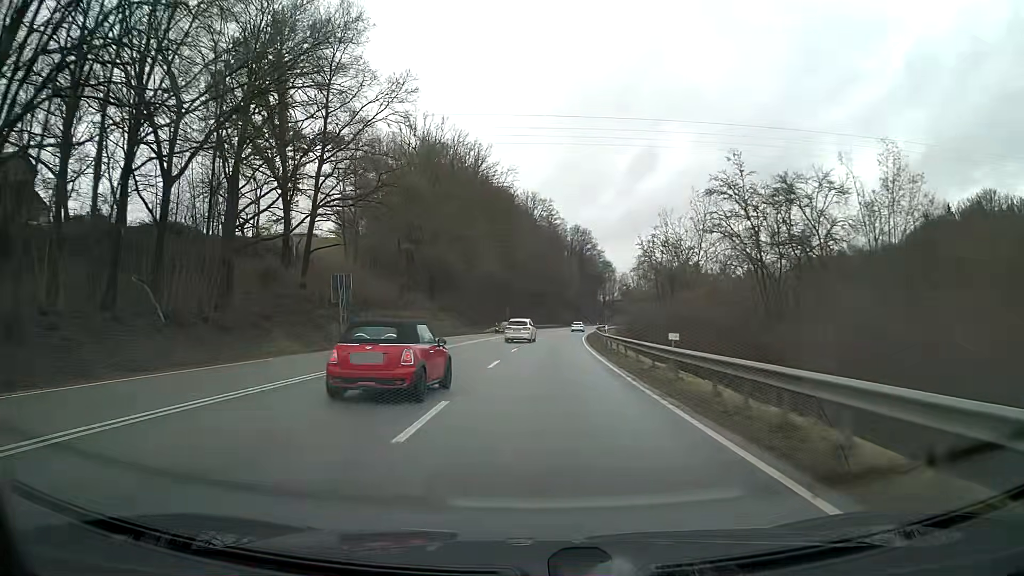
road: primary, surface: asphalt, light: Day
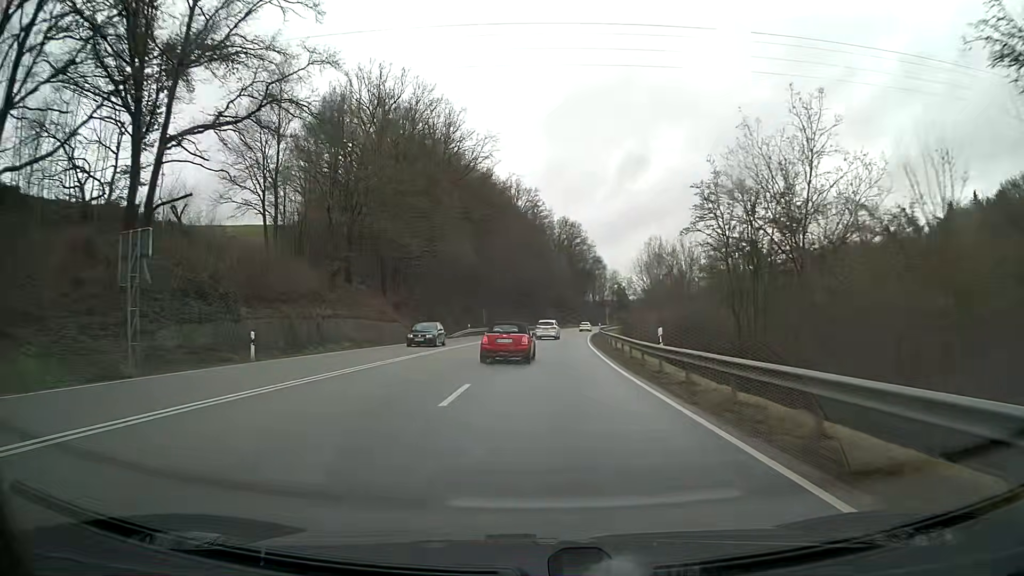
(+0.2, +21.4) m; +1°
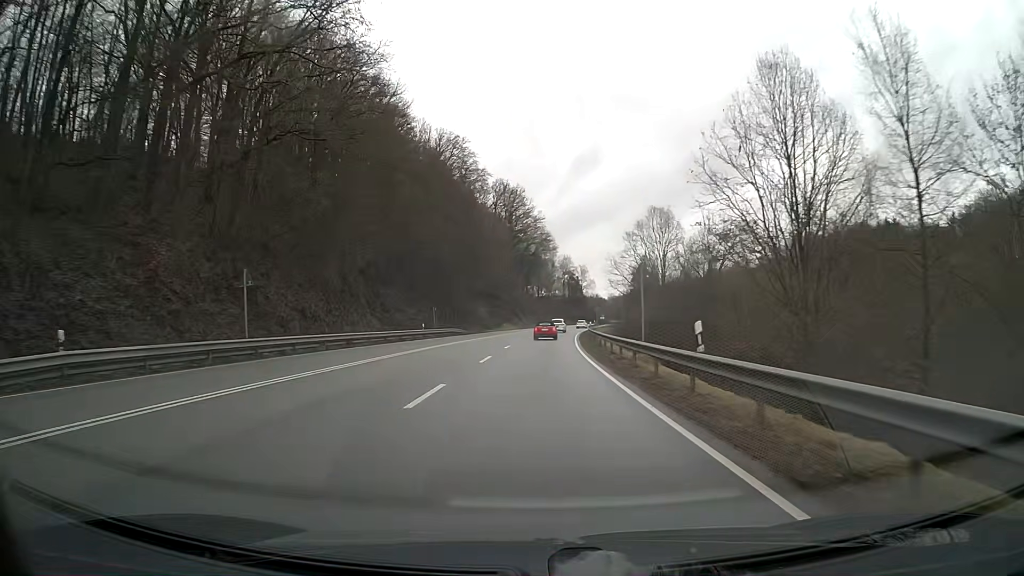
(+2.8, +60.2) m; +5°
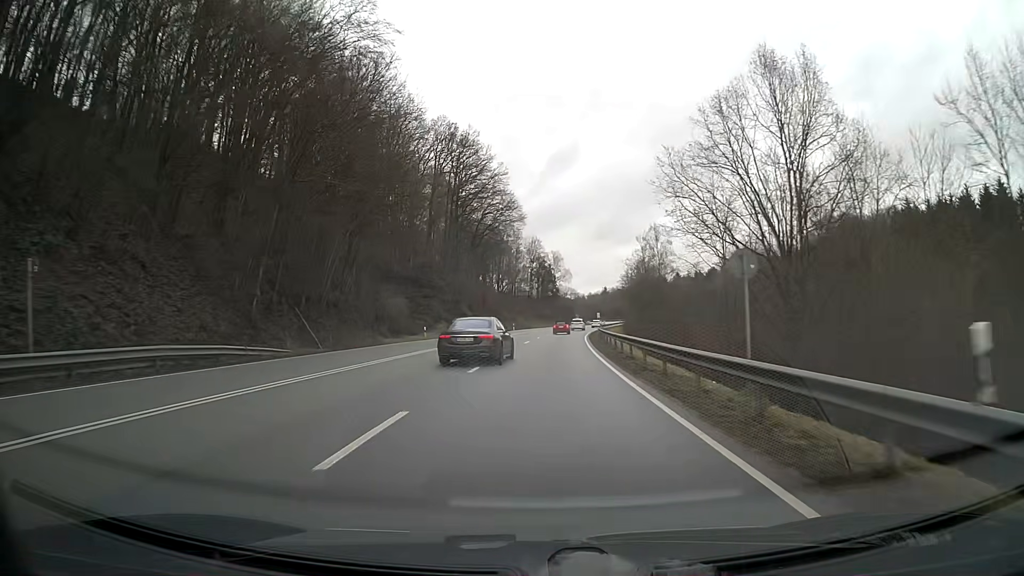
(+1.2, +51.9) m; +3°
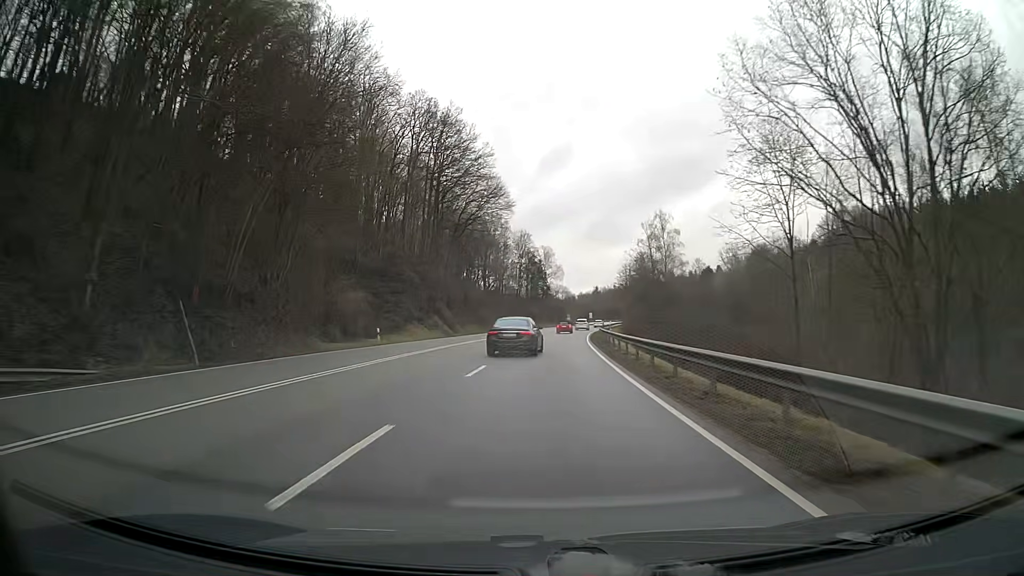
(0.0, +13.2) m; 0°
